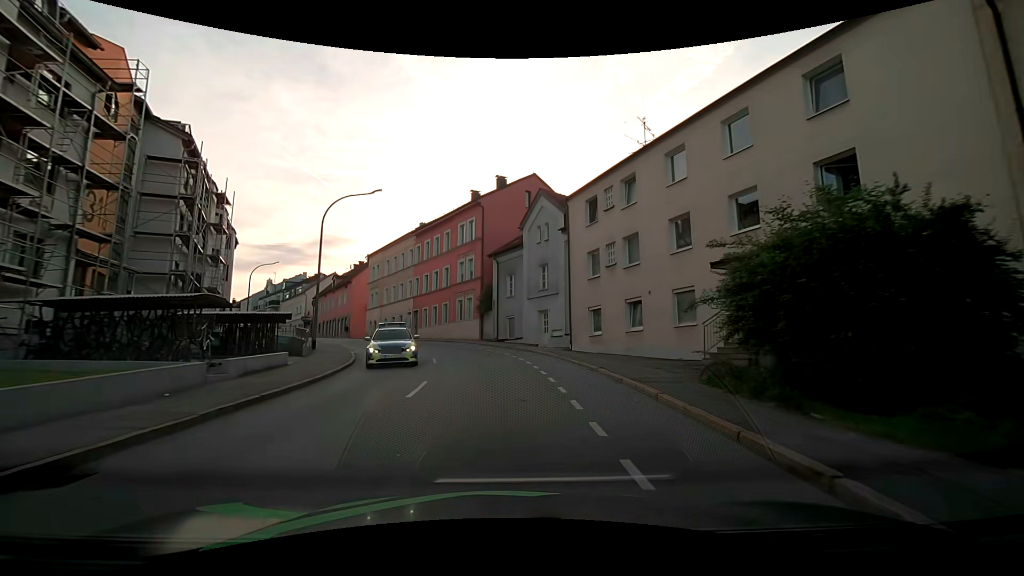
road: tertiary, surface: asphalt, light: Day
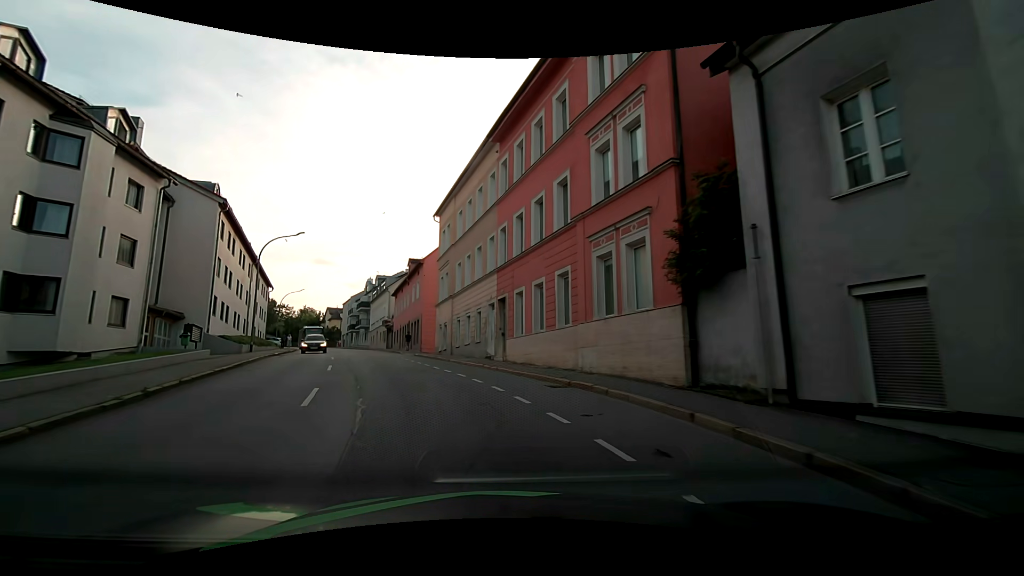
(-3.1, +28.2) m; -17°
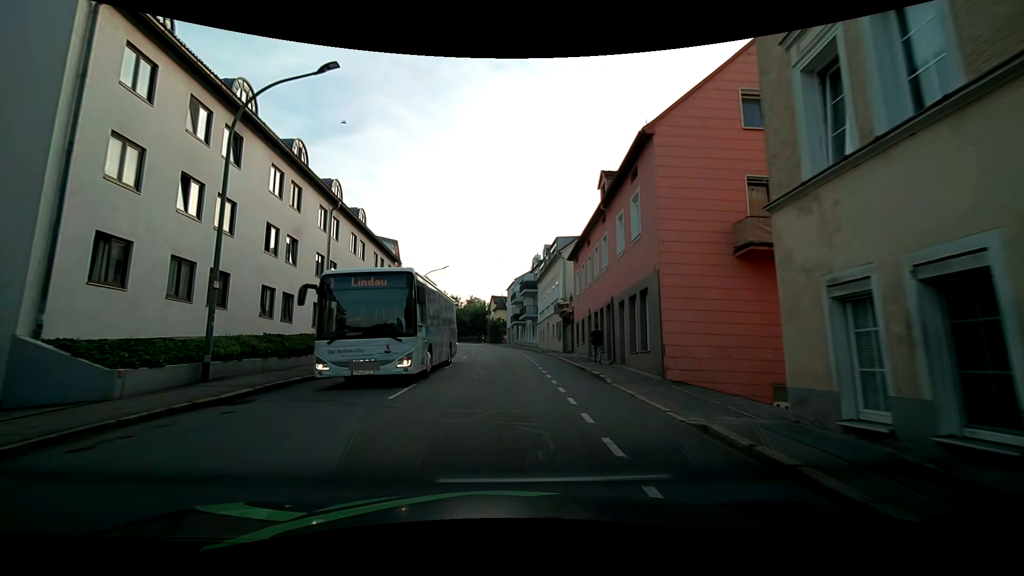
(-5.8, +26.5) m; -19°
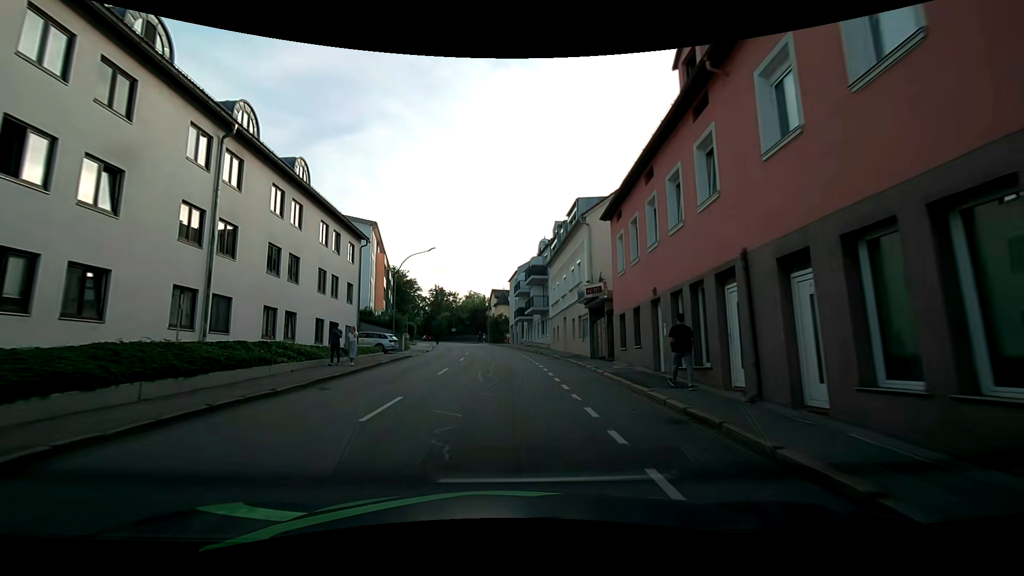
(0.0, +11.5) m; 0°
